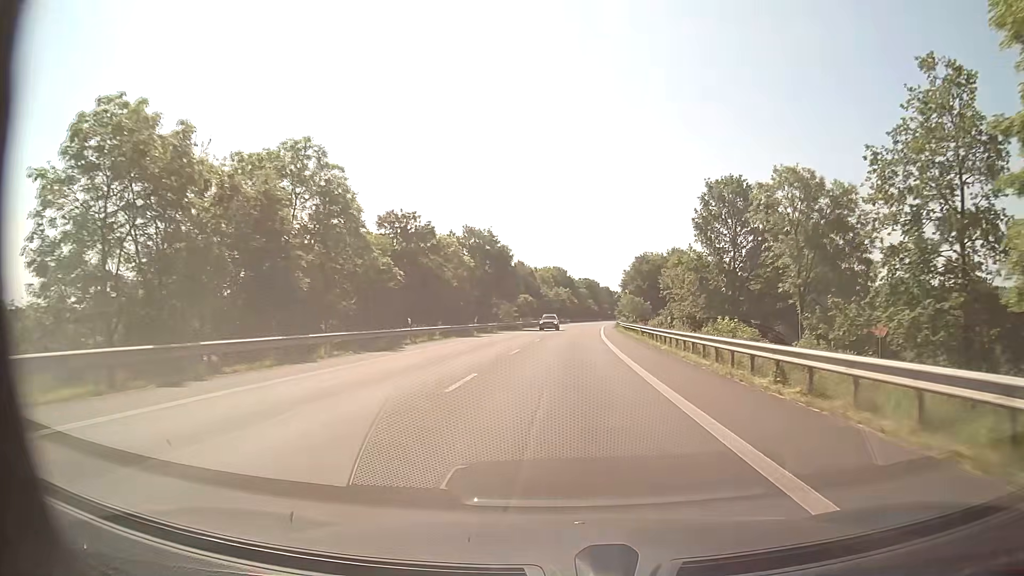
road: primary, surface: asphalt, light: Day
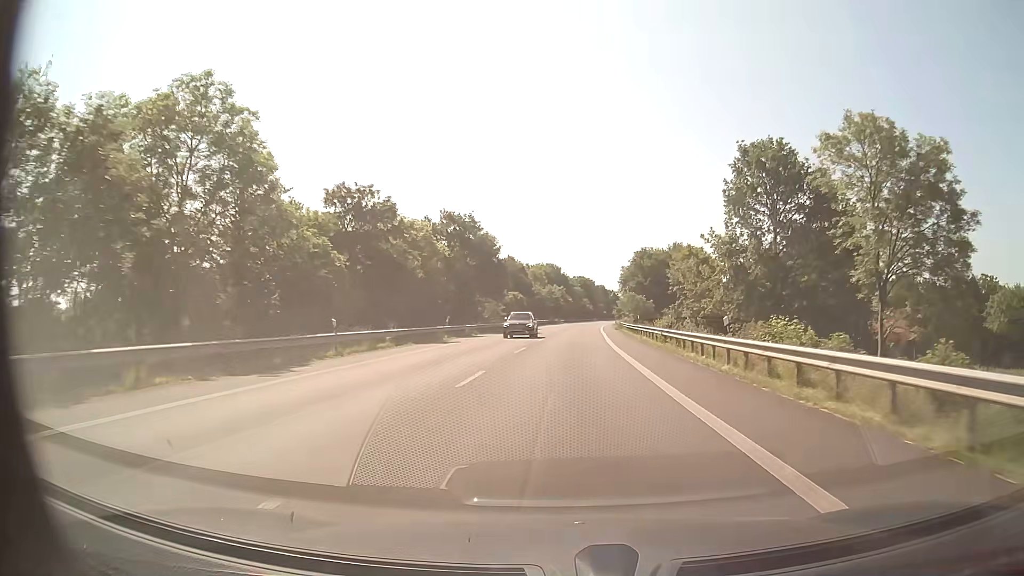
(0.0, +11.2) m; +1°
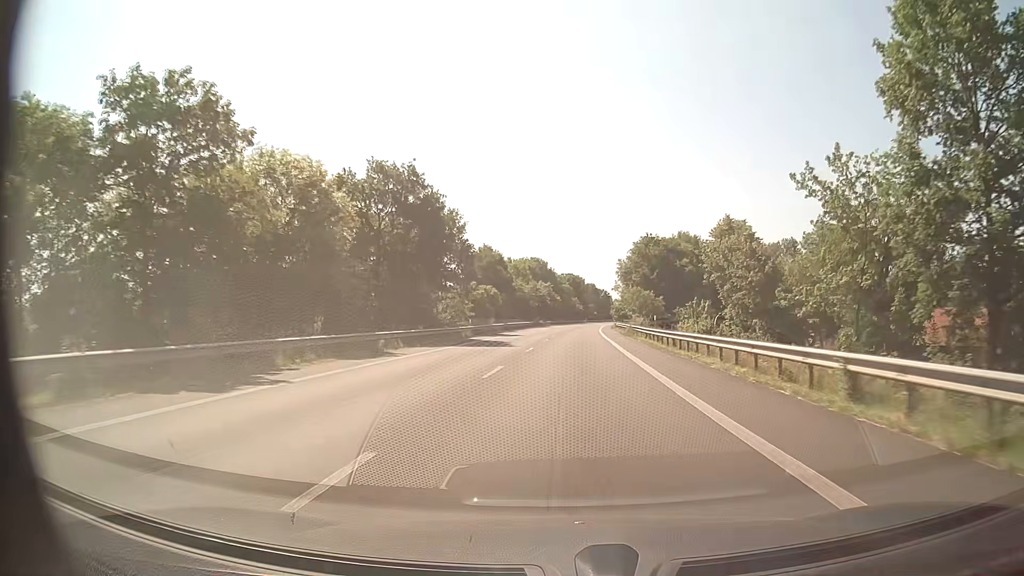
(+0.1, +22.3) m; +1°
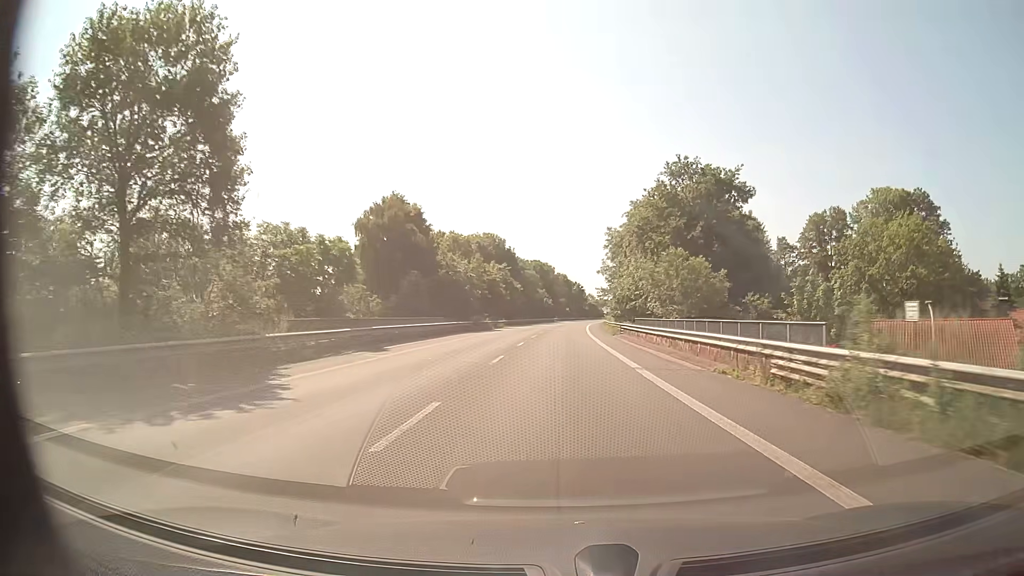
(+1.1, +44.5) m; +3°
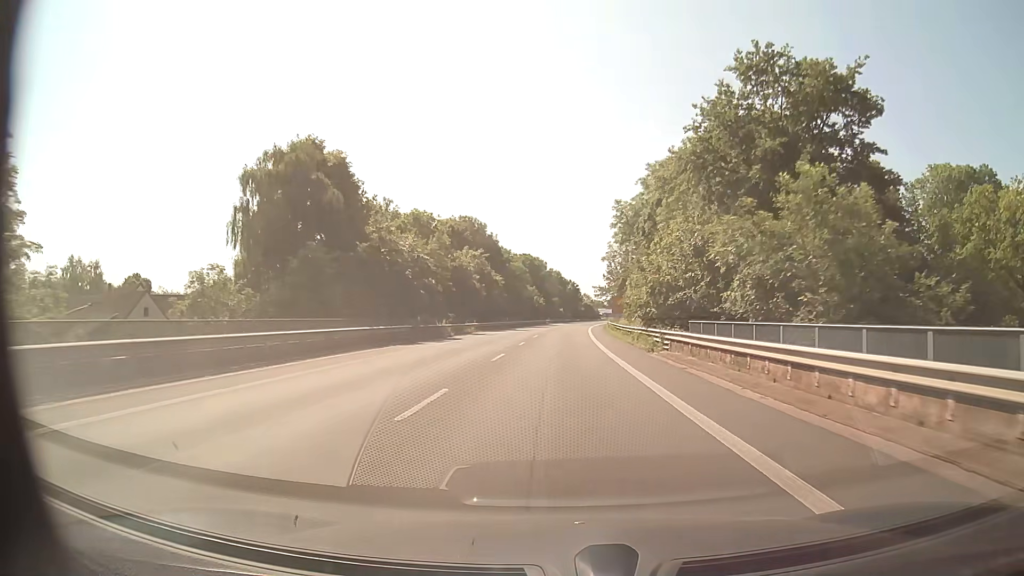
(+0.1, +22.3) m; +1°
(0, +10) (0, +20) (0, +30) (0, +40) (+1, +50) (+1, +60) (+1, +70) (+2, +80) (+2, +90) (+3, +100) m
